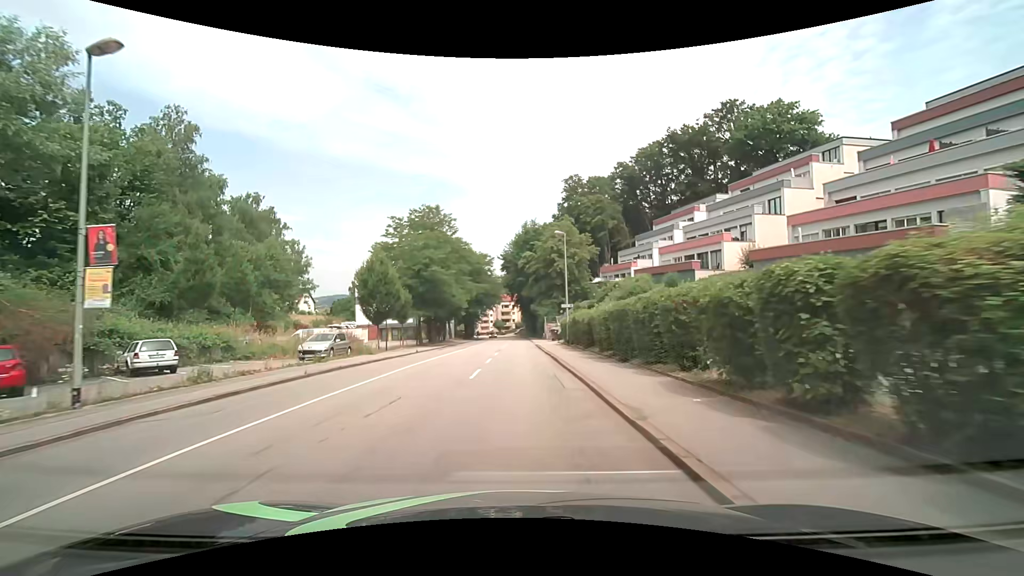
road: tertiary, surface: asphalt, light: Day
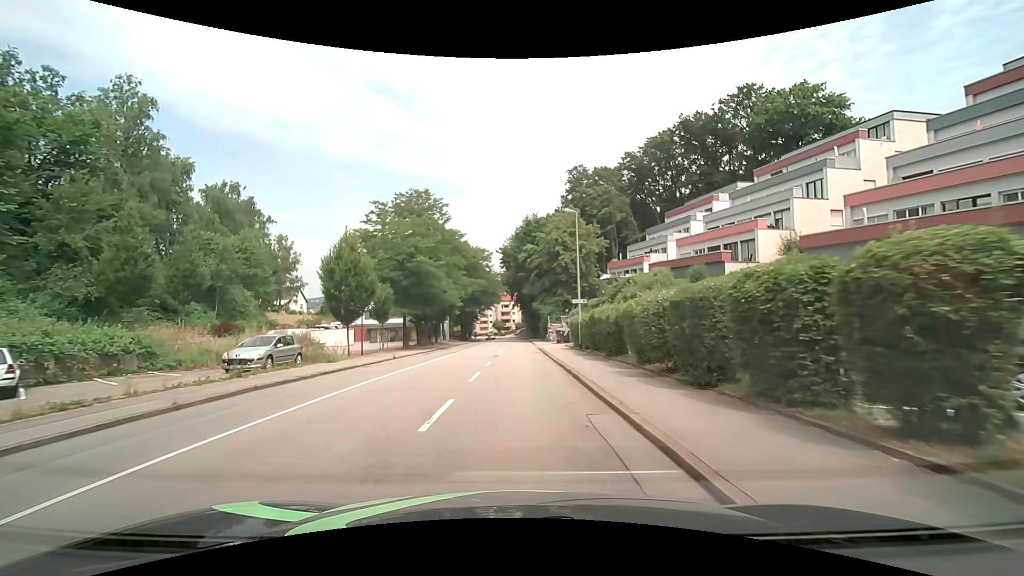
(0.0, +6.8) m; -1°
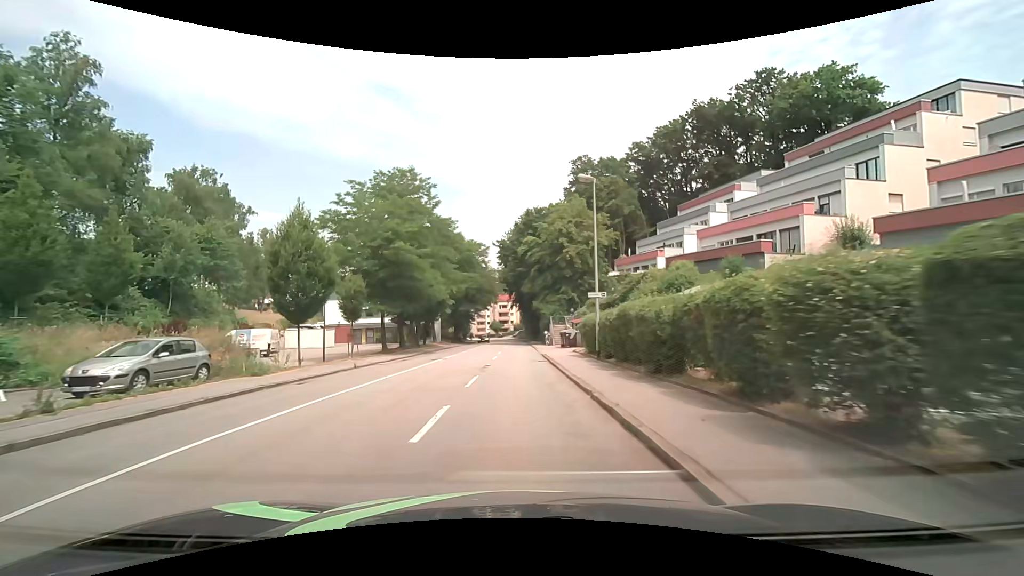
(0.0, +6.8) m; 0°
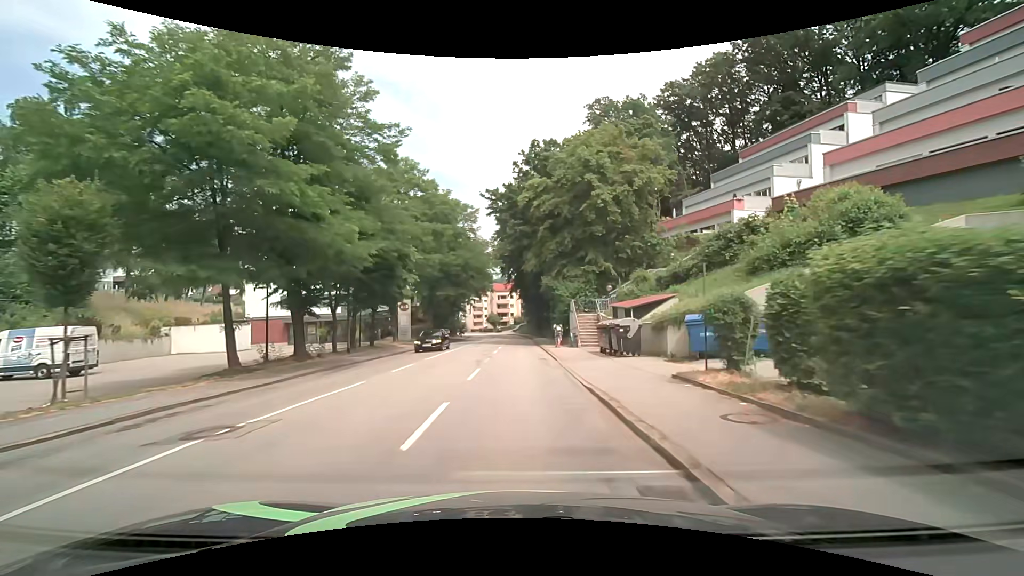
(0.0, +20.5) m; 0°
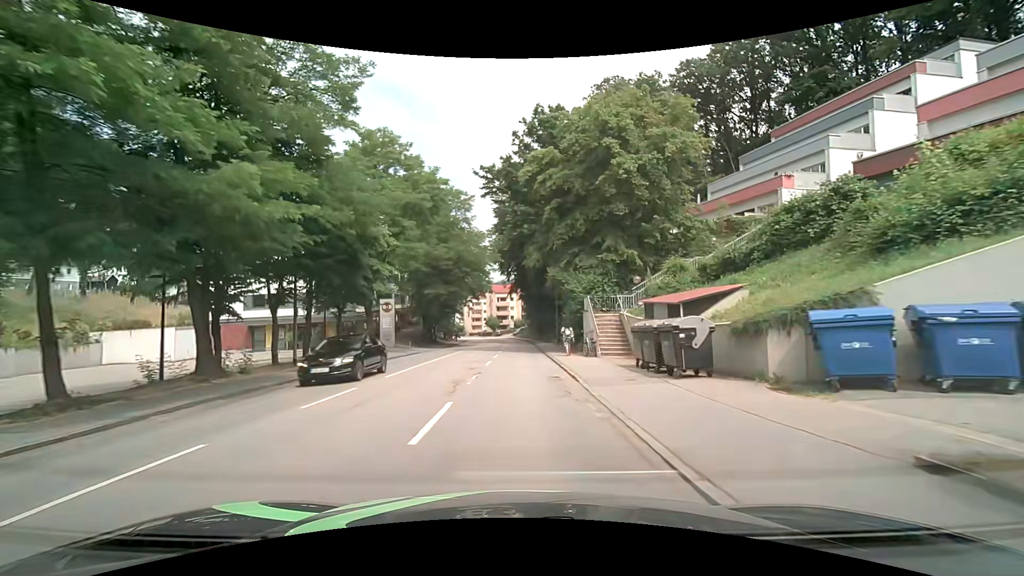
(0.0, +6.9) m; -1°
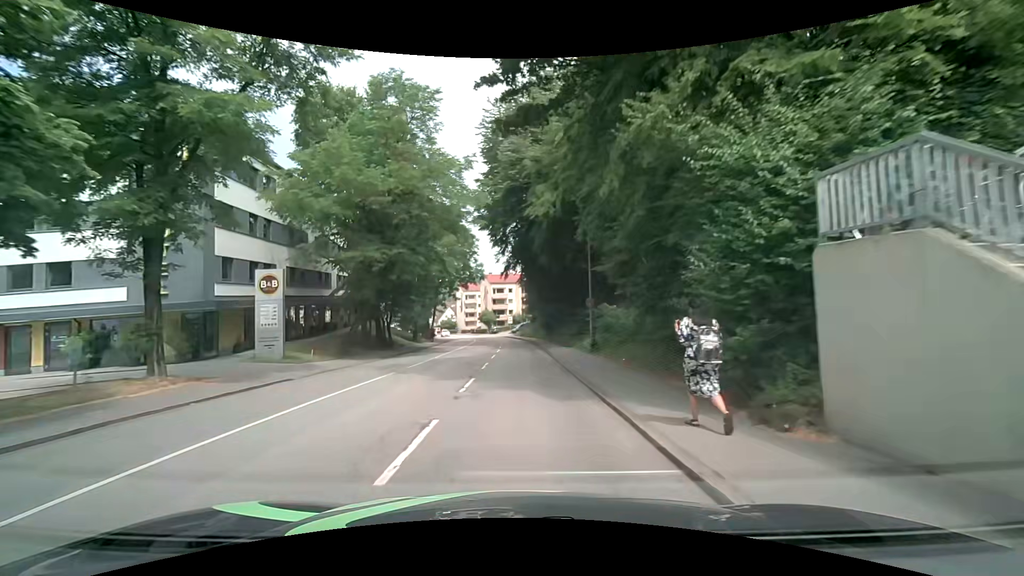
(+0.2, +21.2) m; +1°
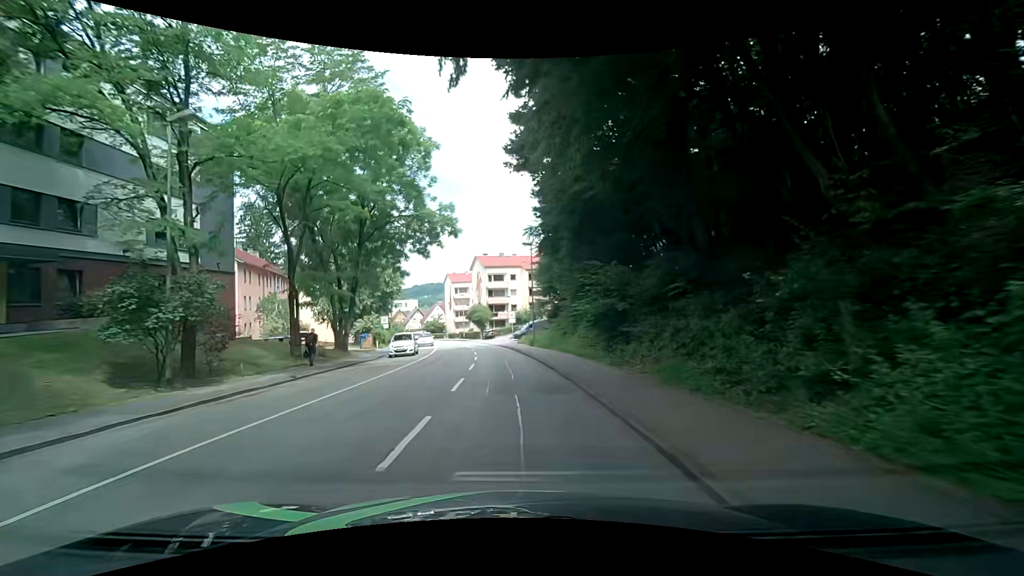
(-0.1, +36.1) m; -2°
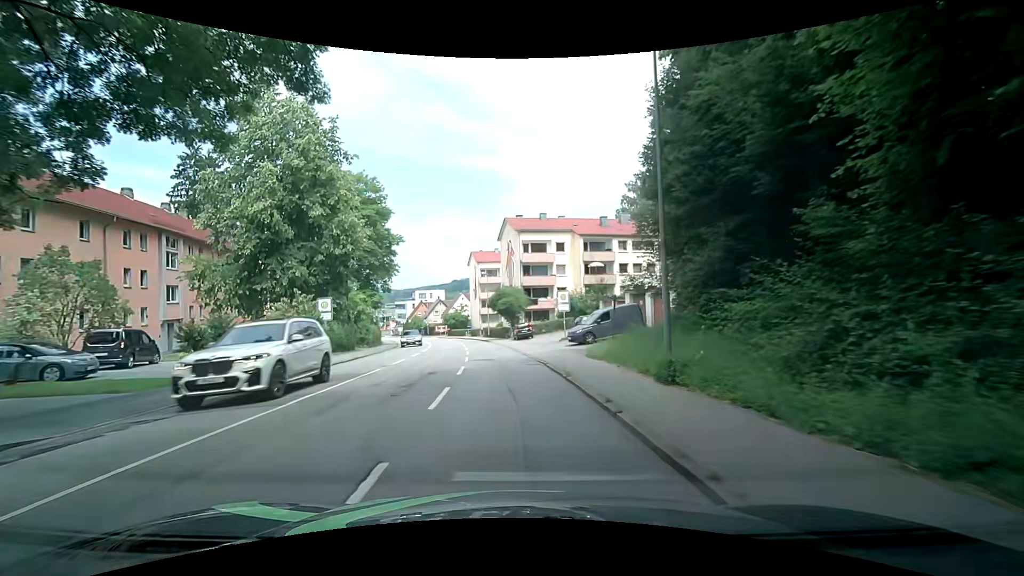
(-0.8, +28.3) m; -2°
(-1, +10) (-1, +20) (-2, +30) (-4, +40) (-6, +50) (-8, +59) (-11, +69) (-14, +78) (-17, +88) (-21, +97) m
